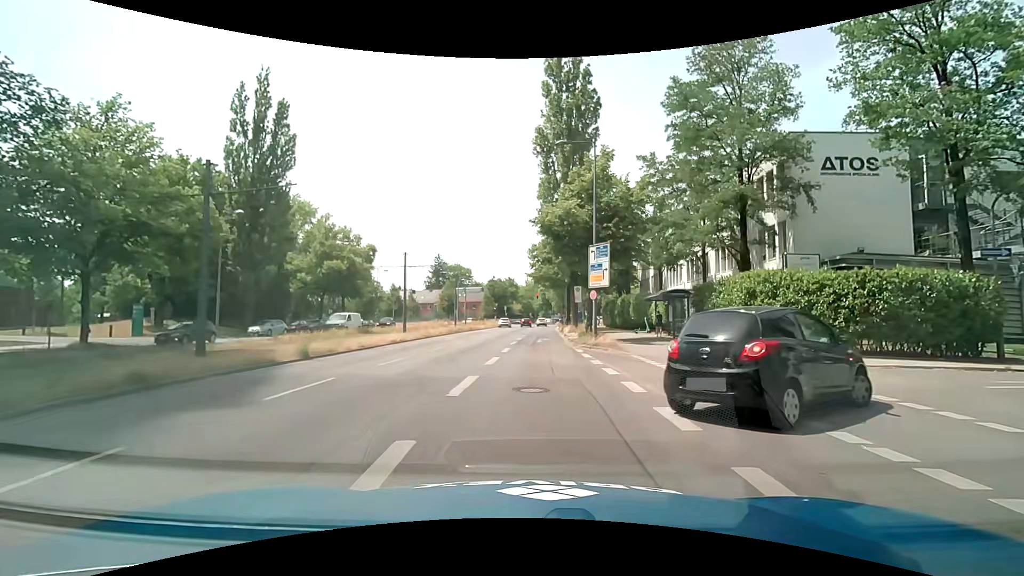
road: secondary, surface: asphalt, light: Day
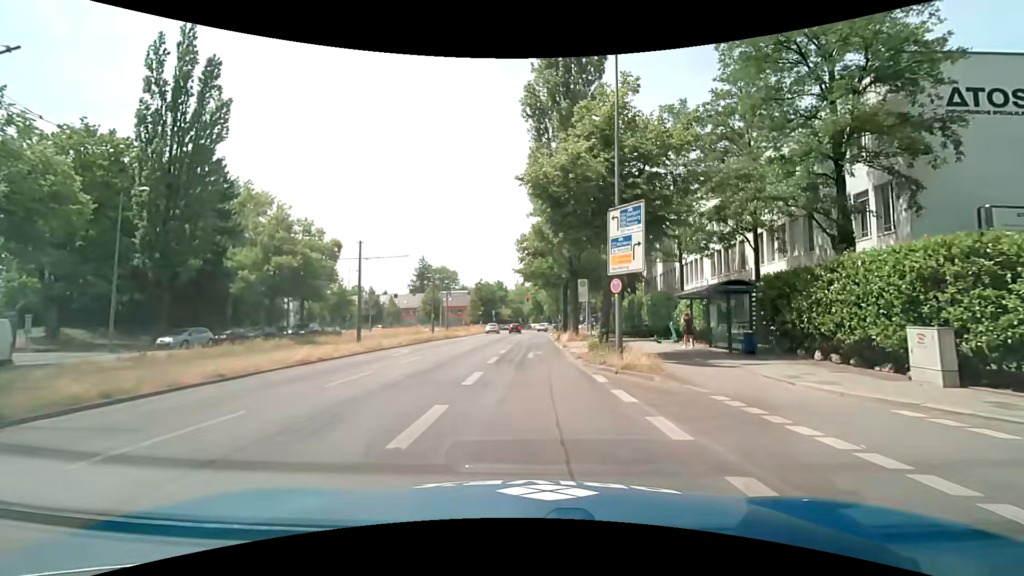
(+0.1, +9.8) m; +1°
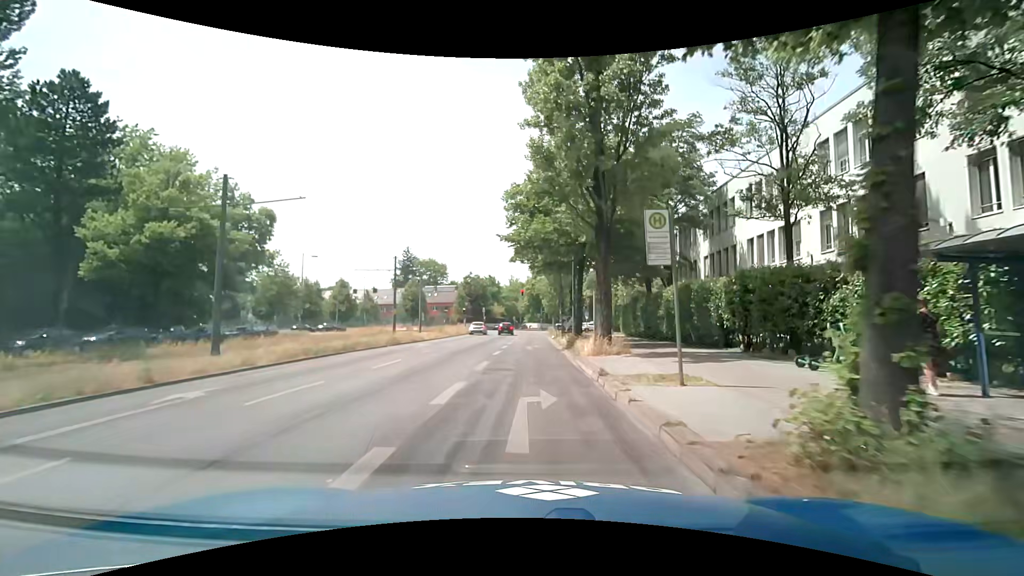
(0.0, +15.4) m; 0°
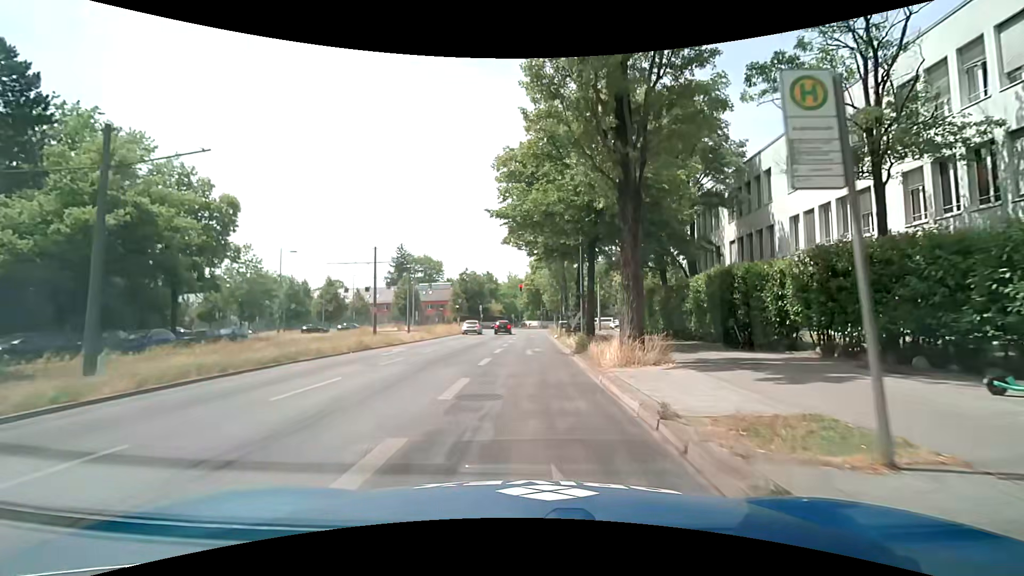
(0.0, +5.5) m; -1°
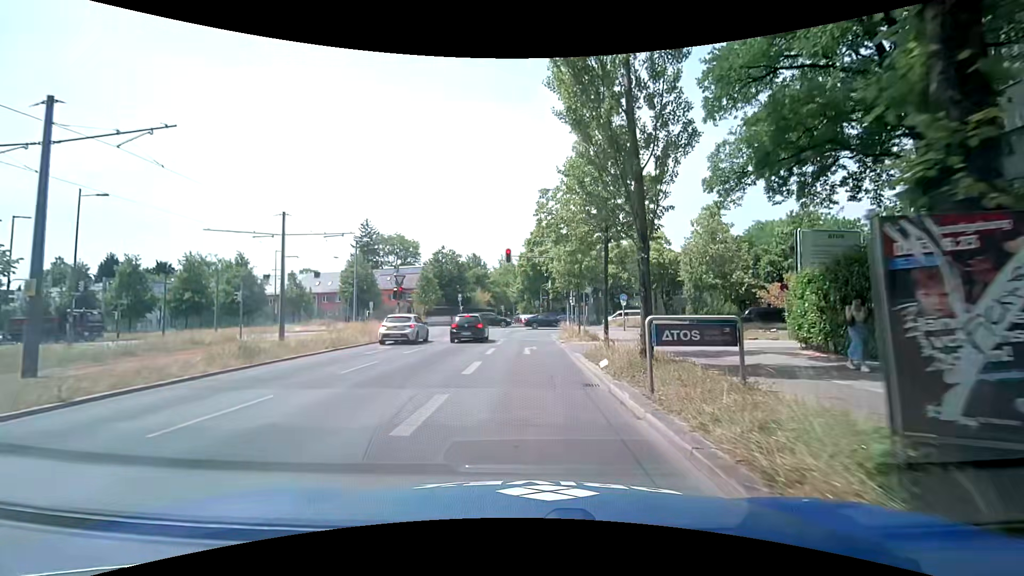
(+0.5, +26.5) m; +2°
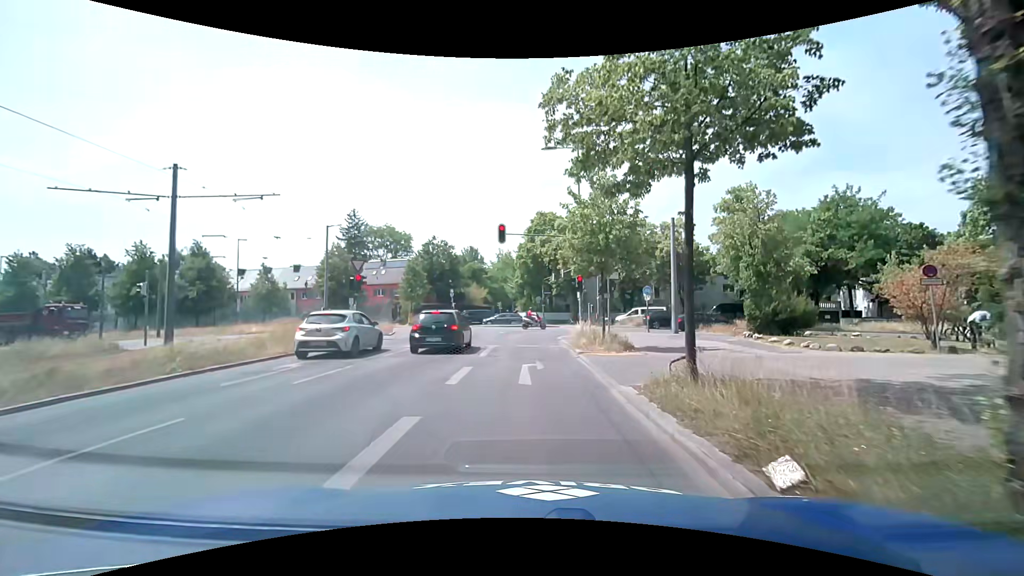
(-0.1, +8.2) m; 0°
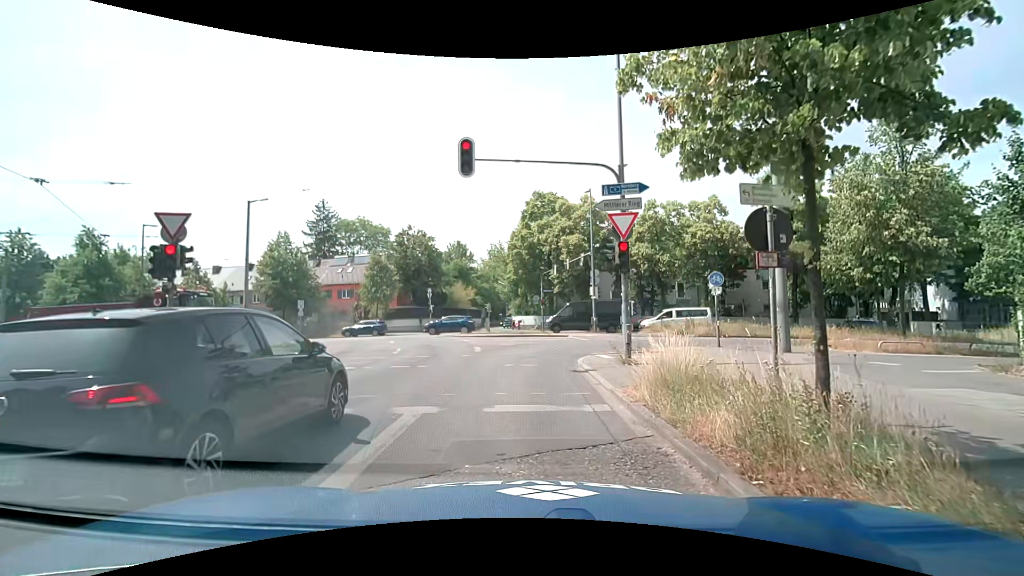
(0.0, +12.8) m; 0°
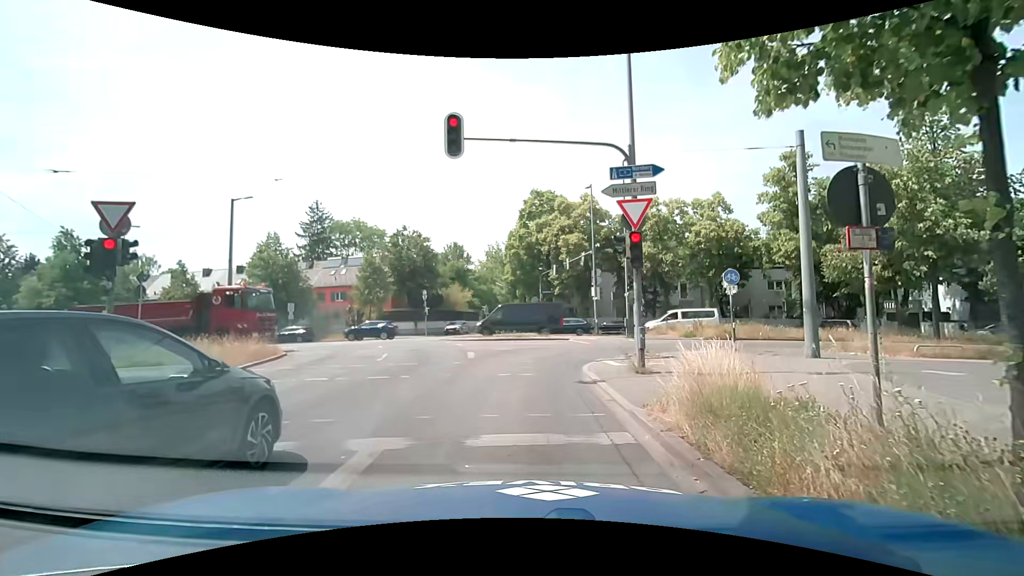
(0.0, +1.7) m; 0°
